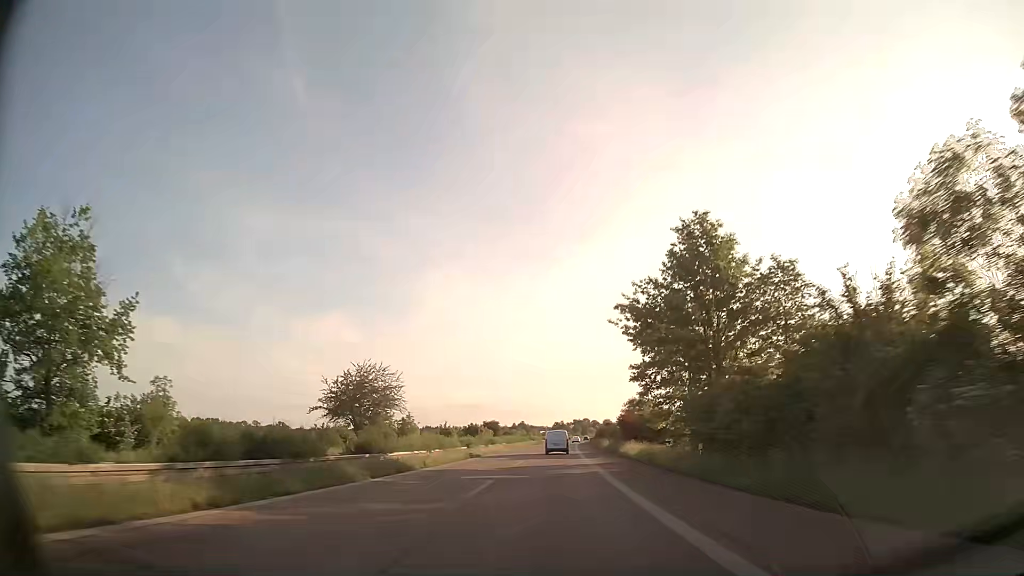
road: trunk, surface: asphalt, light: Day
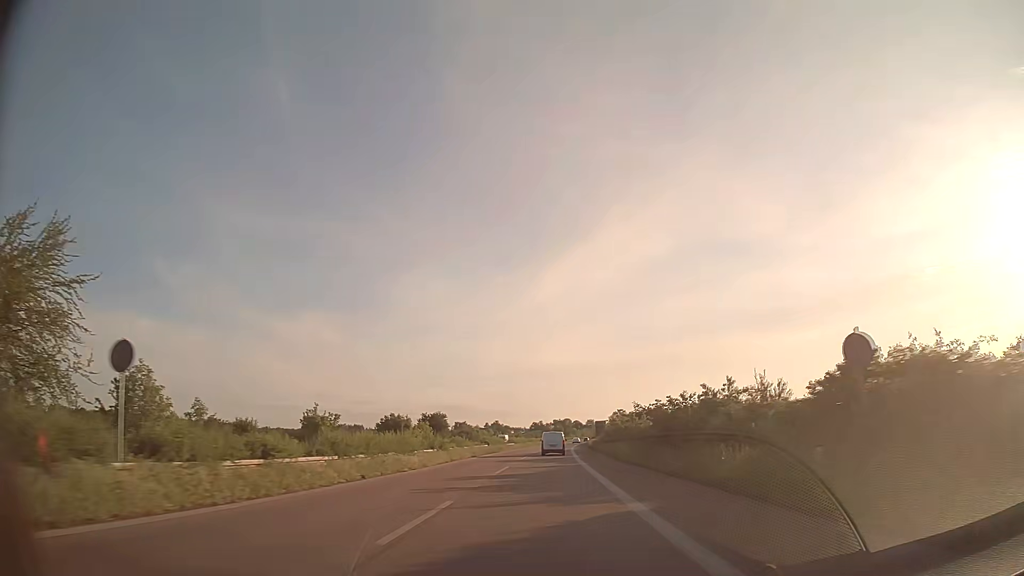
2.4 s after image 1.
(+1.1, +61.8) m; +2°
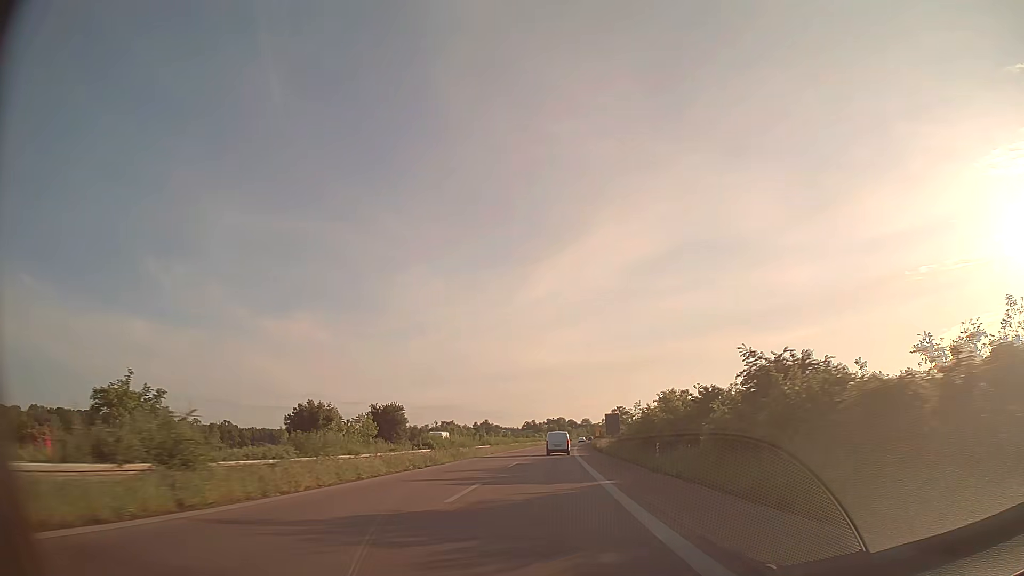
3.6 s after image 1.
(+0.2, +30.6) m; +1°
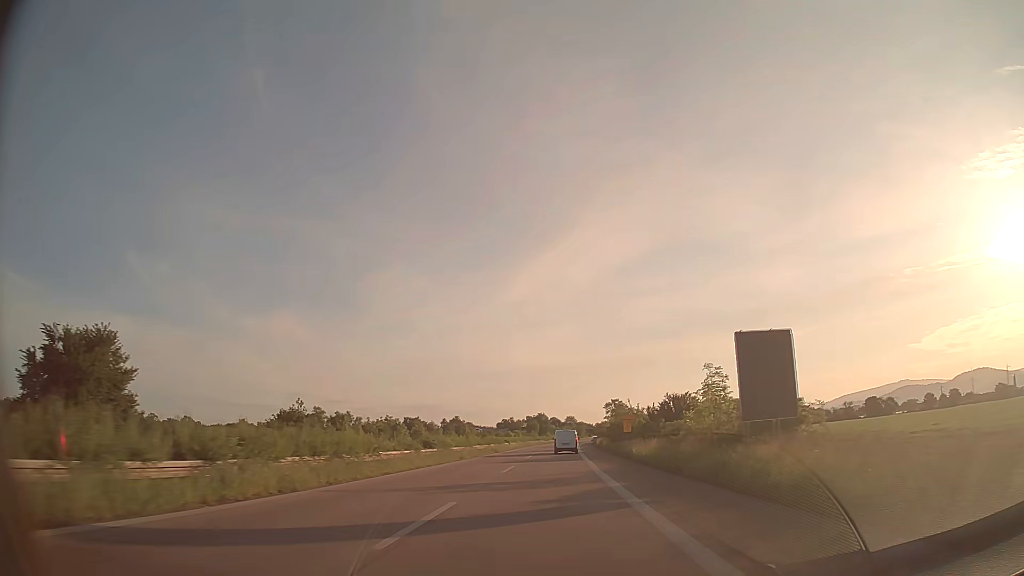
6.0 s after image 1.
(+0.8, +60.6) m; +2°
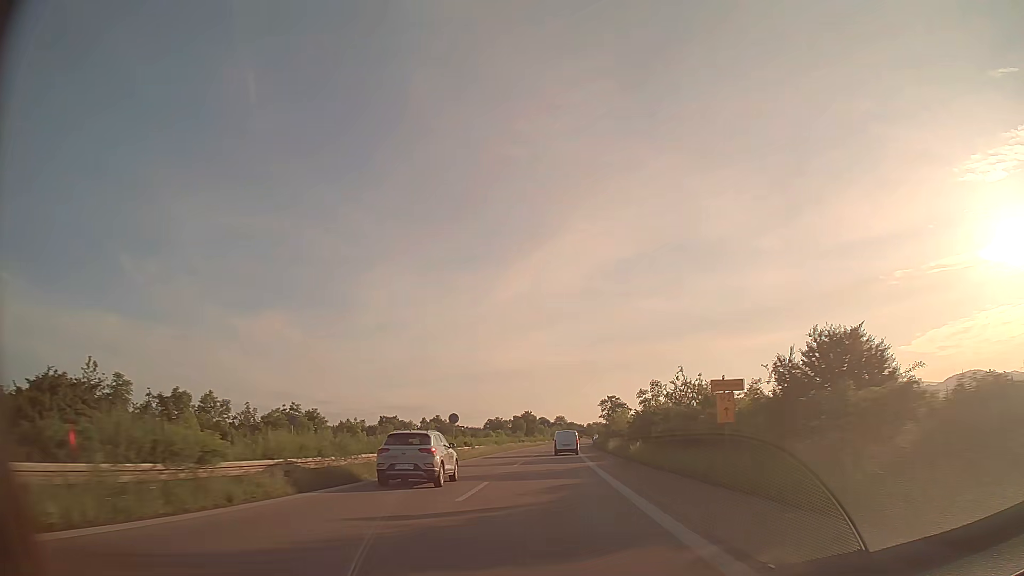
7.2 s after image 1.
(+0.2, +30.0) m; +1°
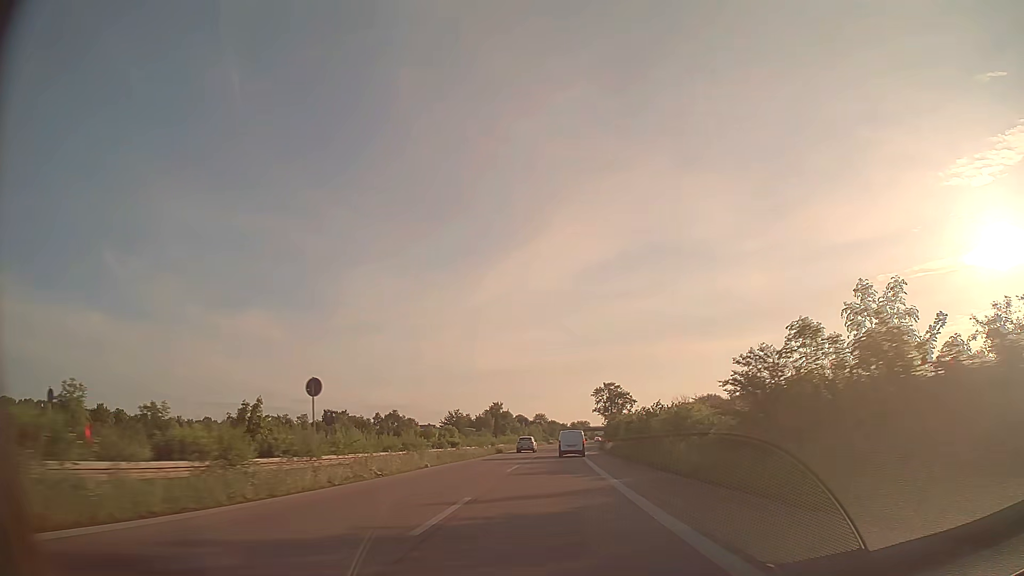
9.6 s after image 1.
(+0.9, +59.7) m; +2°
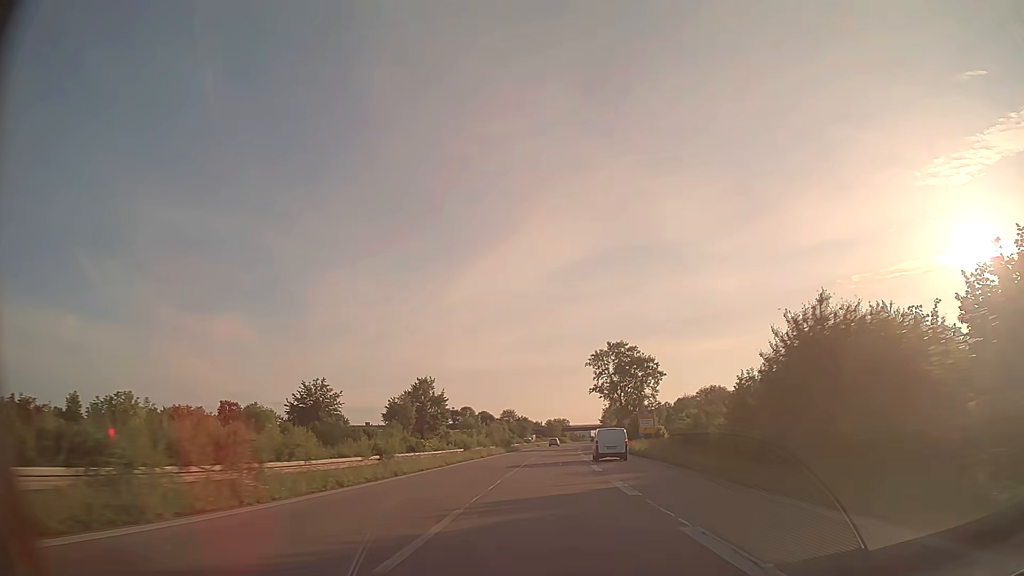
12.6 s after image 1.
(+1.4, +75.5) m; +2°
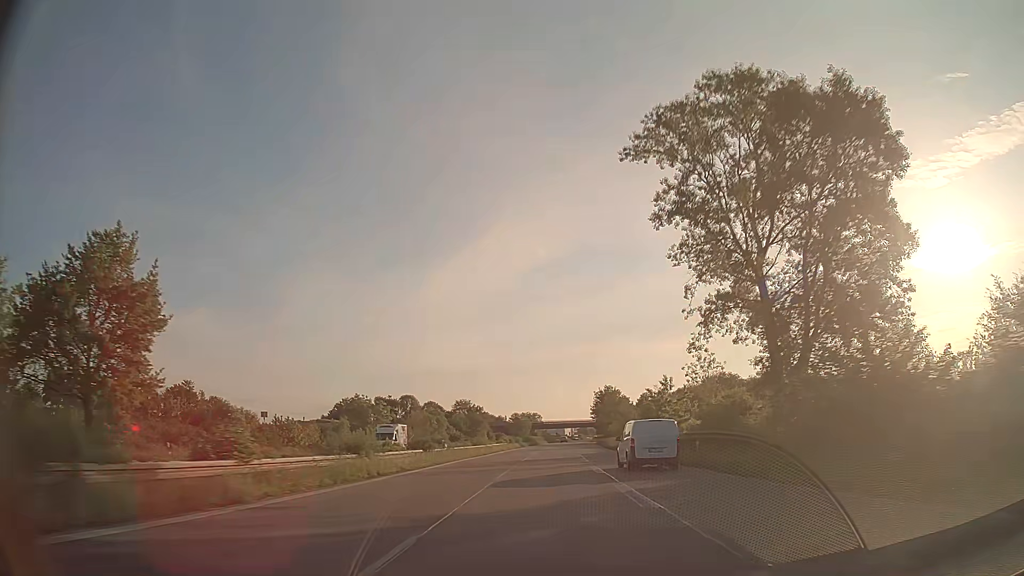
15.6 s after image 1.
(+1.6, +76.3) m; +3°
(0, +10) (0, +20) (0, +30) (0, +40) (+1, +50) (+1, +60) (+1, +70) (+1, +80) (+2, +90) (+2, +100) m
